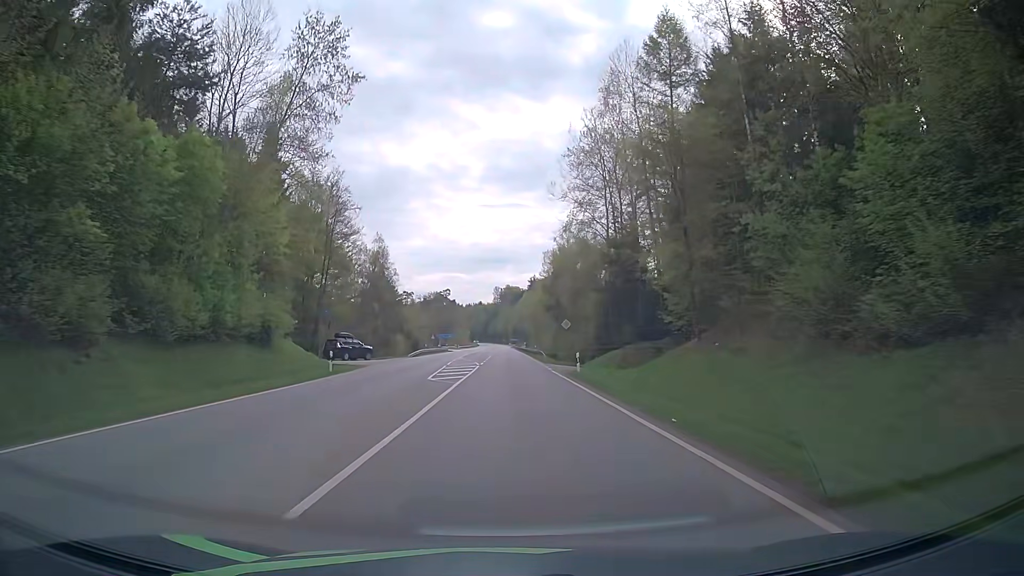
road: secondary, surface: asphalt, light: Day
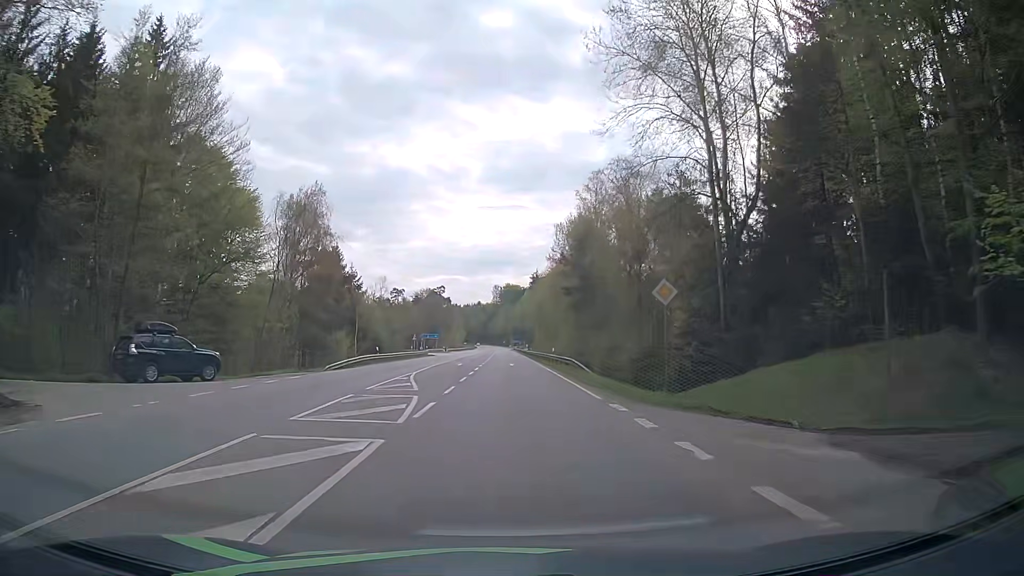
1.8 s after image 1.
(-0.2, +31.5) m; -1°
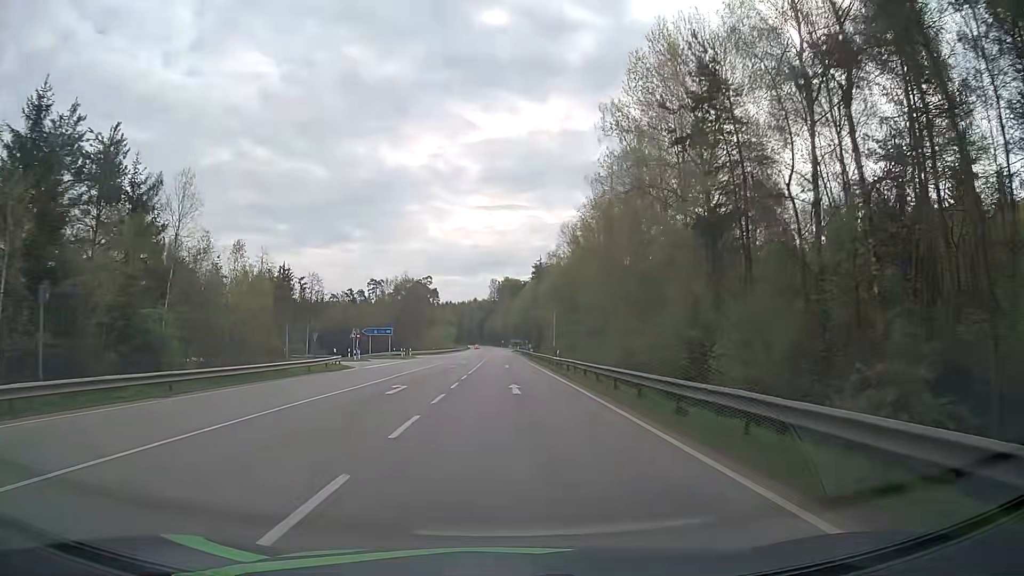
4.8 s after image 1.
(0.0, +50.6) m; 0°
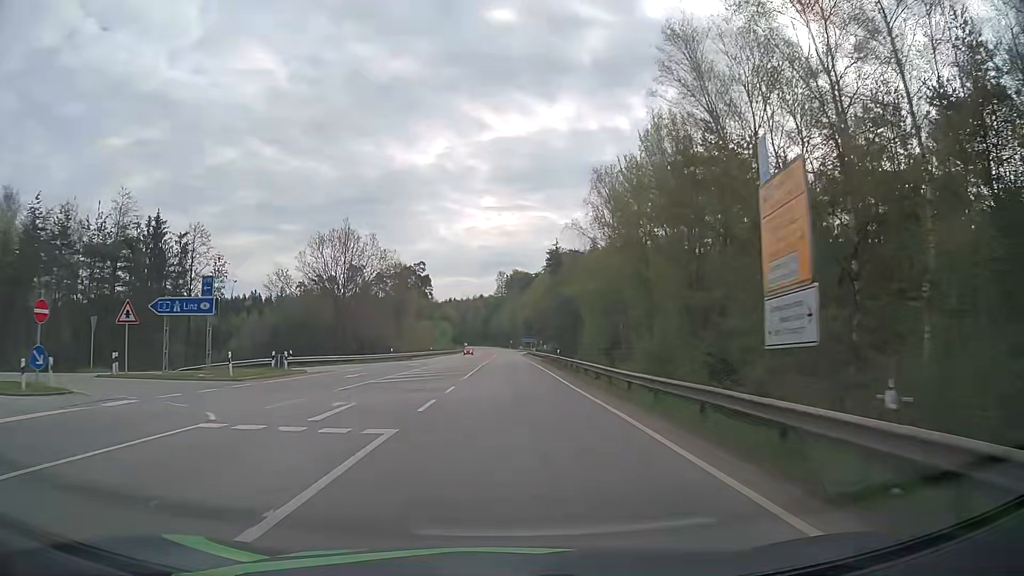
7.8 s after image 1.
(-0.5, +49.4) m; -1°
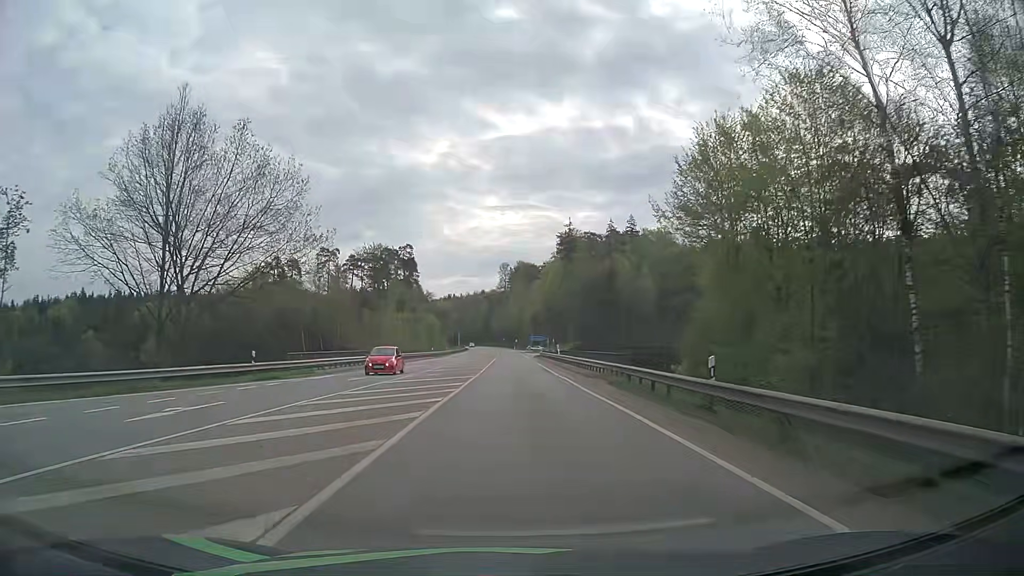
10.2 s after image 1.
(0.0, +38.9) m; 0°
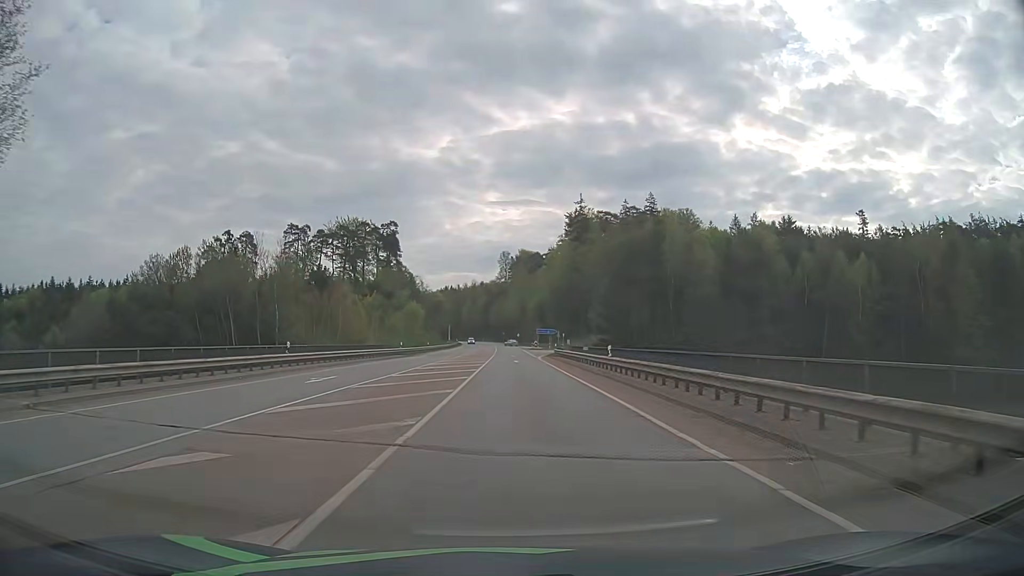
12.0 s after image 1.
(0.0, +28.4) m; 0°
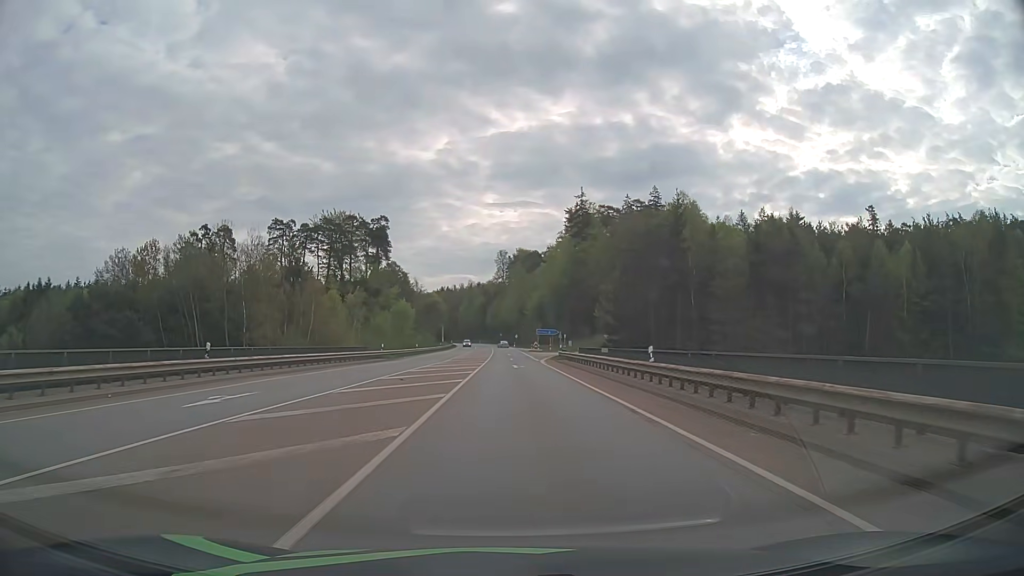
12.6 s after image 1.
(0.0, +9.0) m; 0°
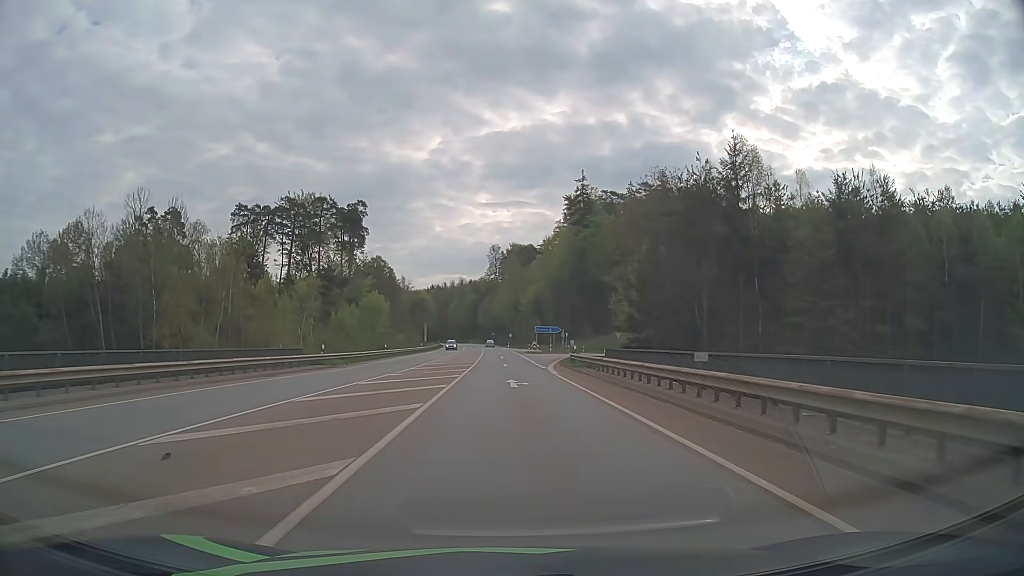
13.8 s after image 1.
(+0.1, +17.2) m; +1°
(0, +10) (0, +20) (0, +30) (+1, +40) (+1, +50) (+2, +60) (+4, +70) (+6, +79) (+11, +88) (+19, +95) m
